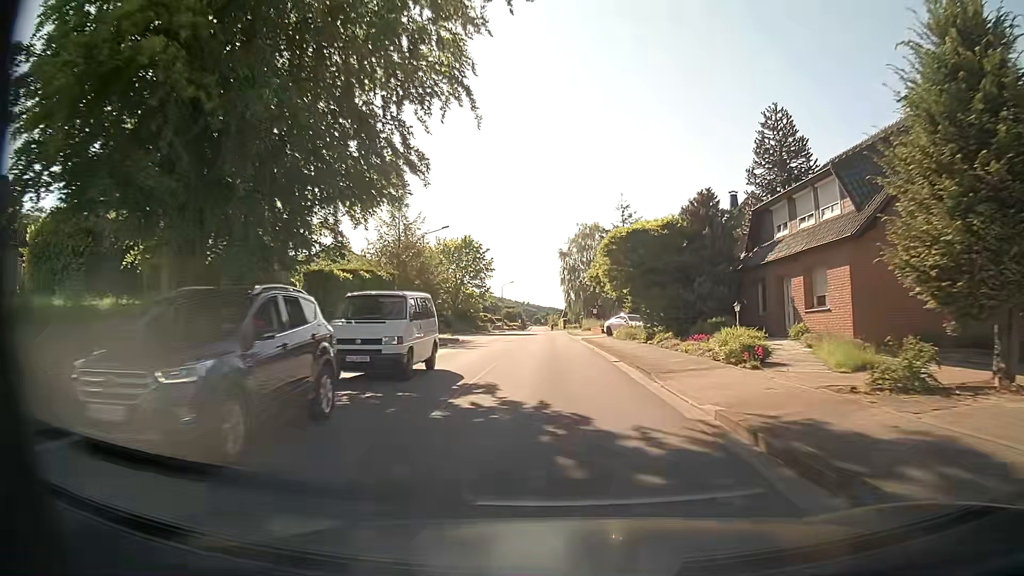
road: tertiary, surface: asphalt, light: Day
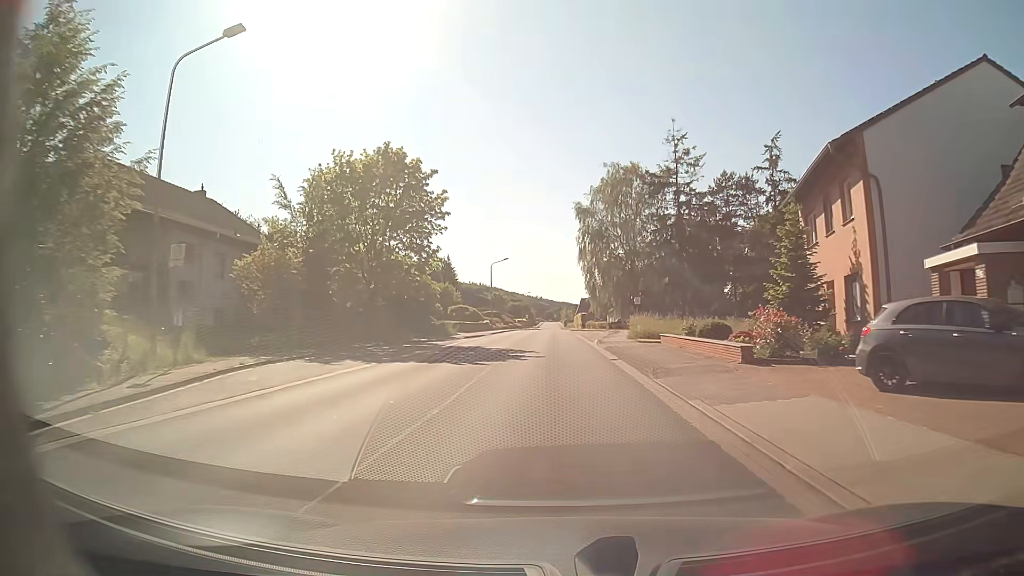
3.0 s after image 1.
(-0.5, +40.8) m; -1°
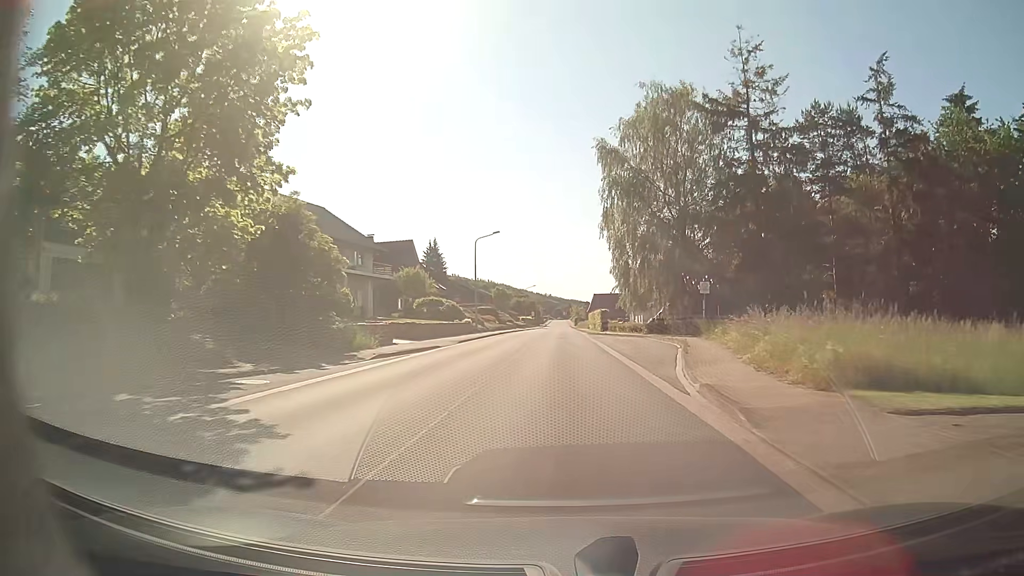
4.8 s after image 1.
(-0.1, +24.5) m; -1°
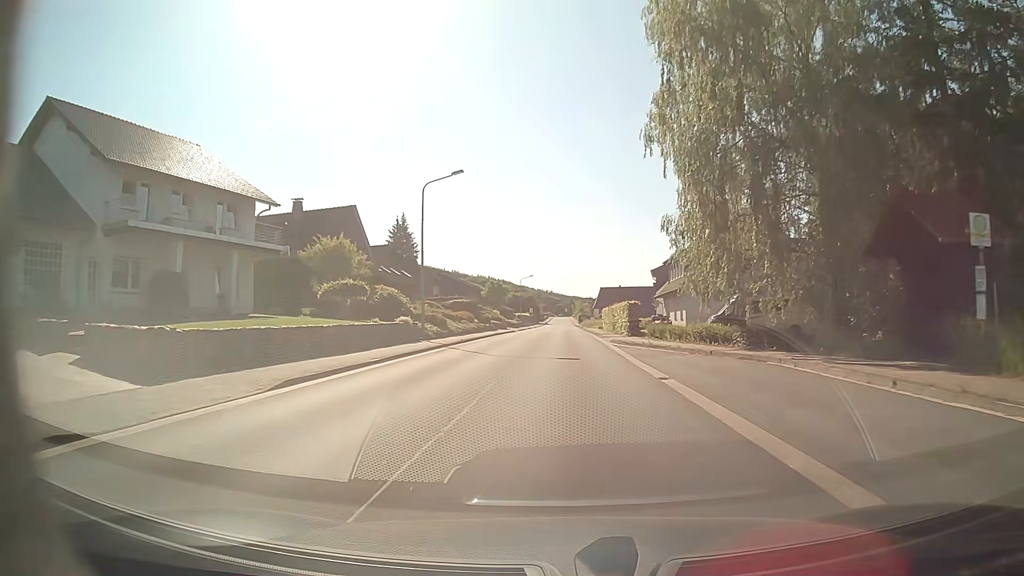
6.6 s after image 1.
(-0.1, +24.4) m; 0°
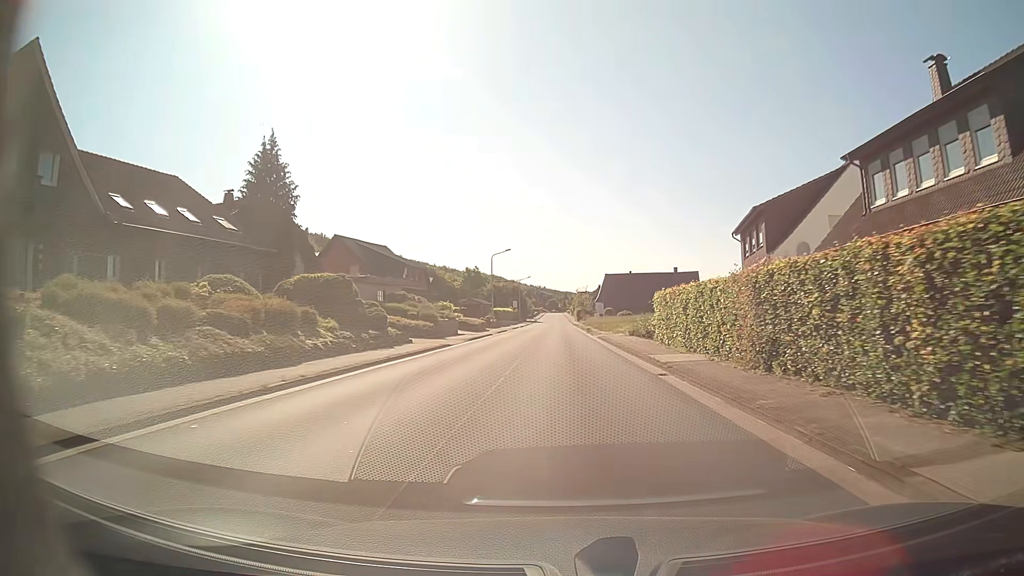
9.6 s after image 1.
(+0.1, +40.6) m; 0°
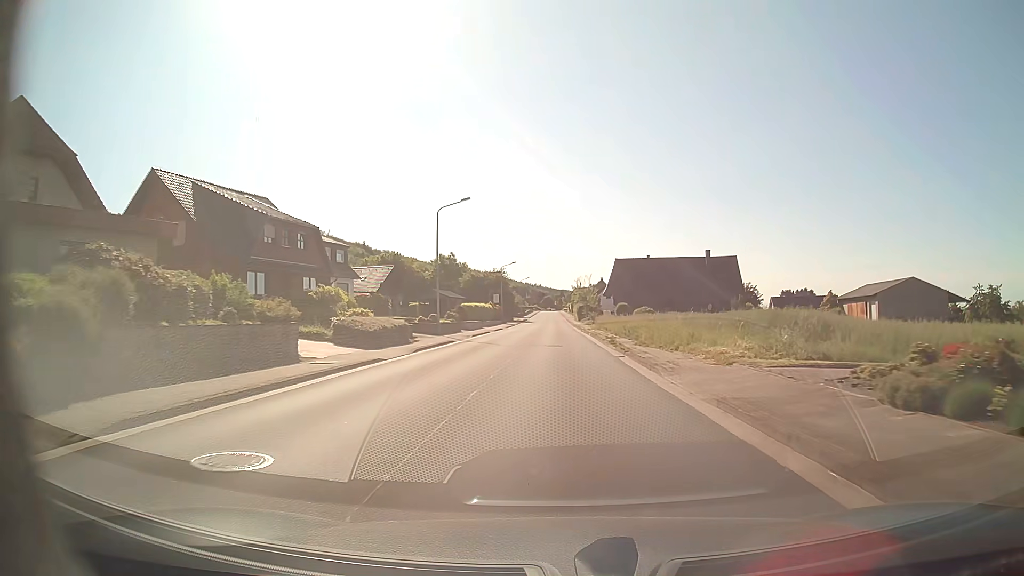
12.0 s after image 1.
(+0.1, +32.5) m; 0°
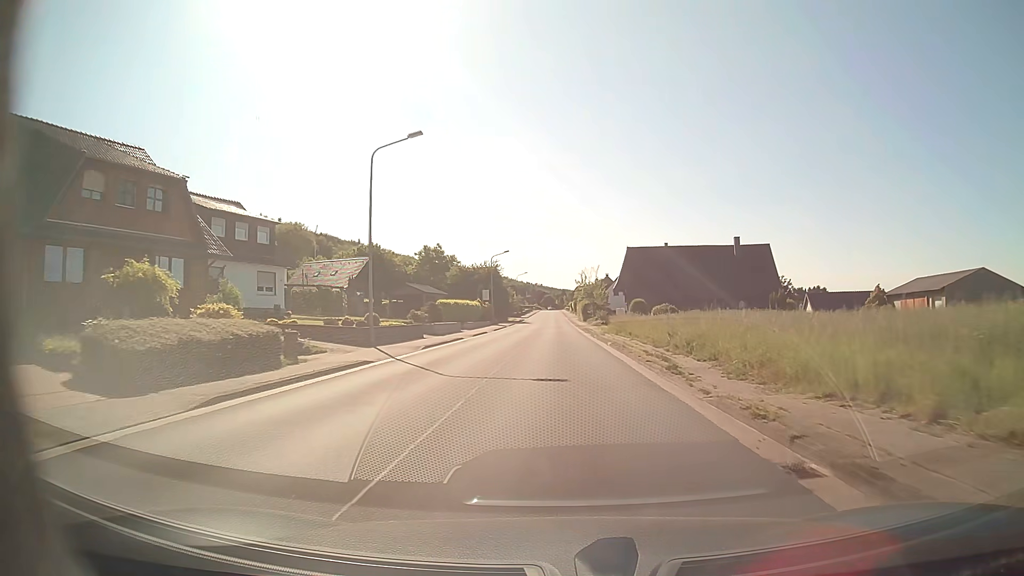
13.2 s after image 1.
(0.0, +16.2) m; 0°
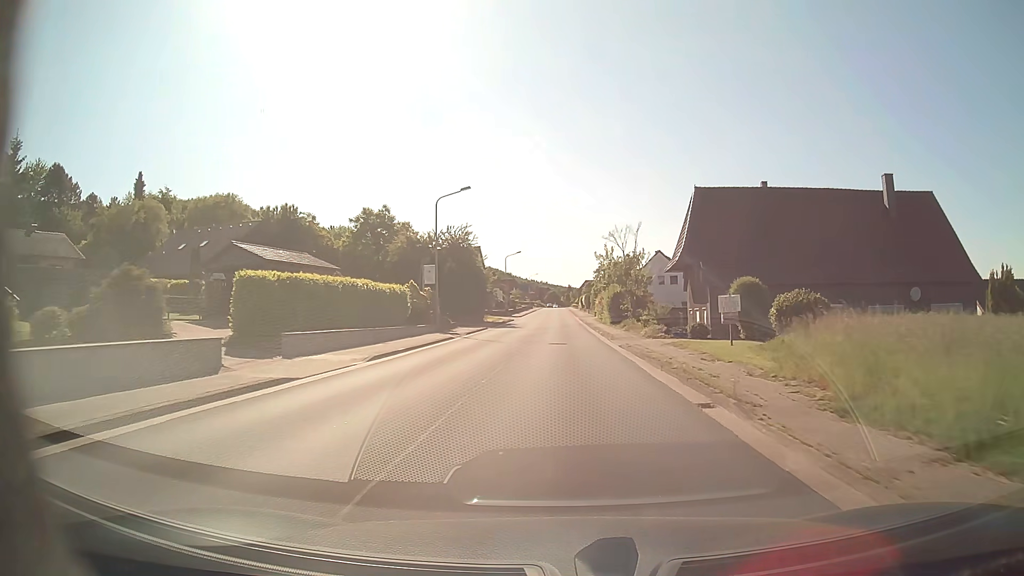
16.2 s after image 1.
(0.0, +40.4) m; 0°
(0, +10) (0, +20) (0, +30) (0, +40) (0, +50) (0, +60) (0, +70) (0, +80) (0, +90) (0, +100) m
